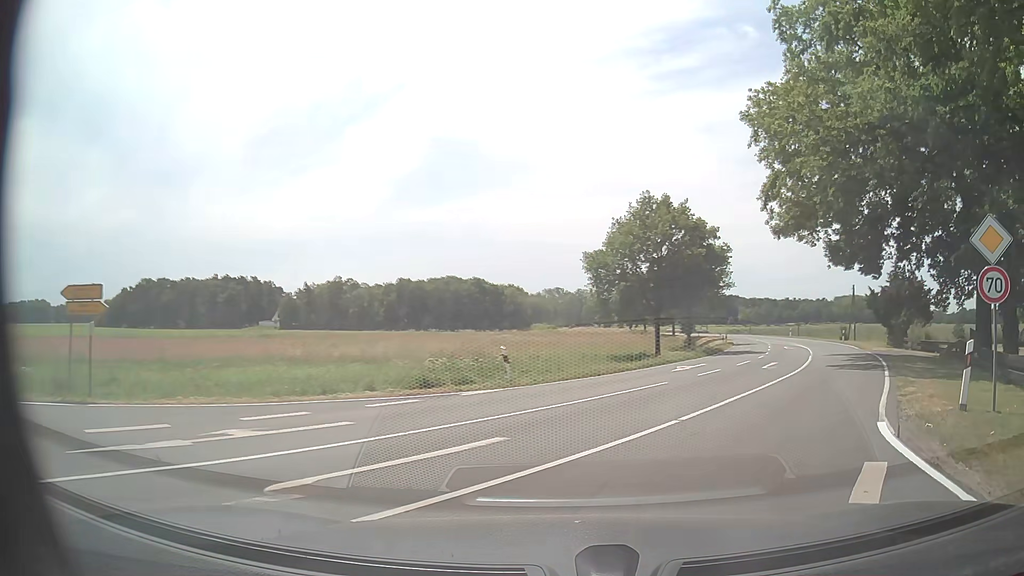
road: secondary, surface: asphalt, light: Day
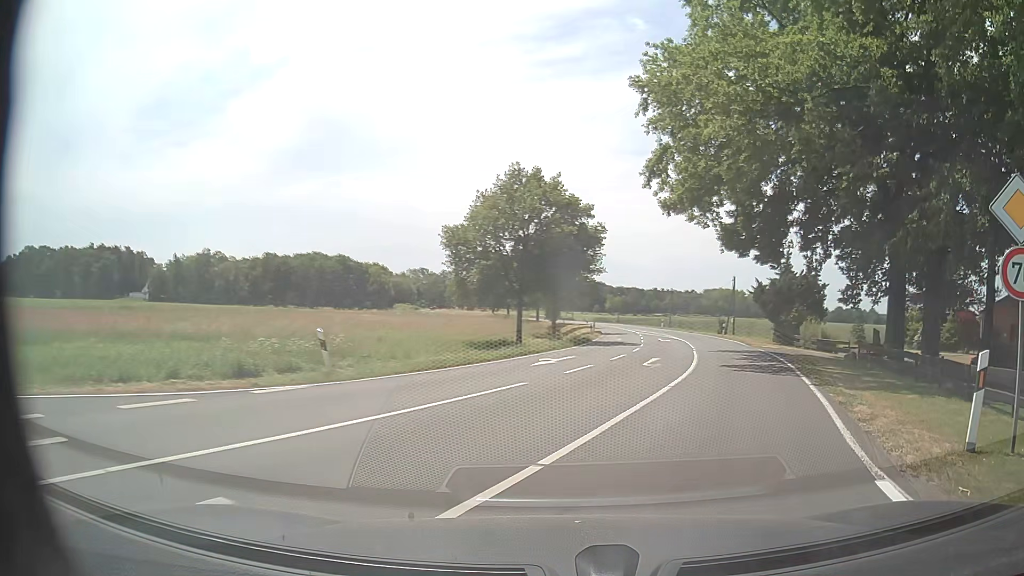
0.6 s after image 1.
(+0.4, +4.2) m; +13°
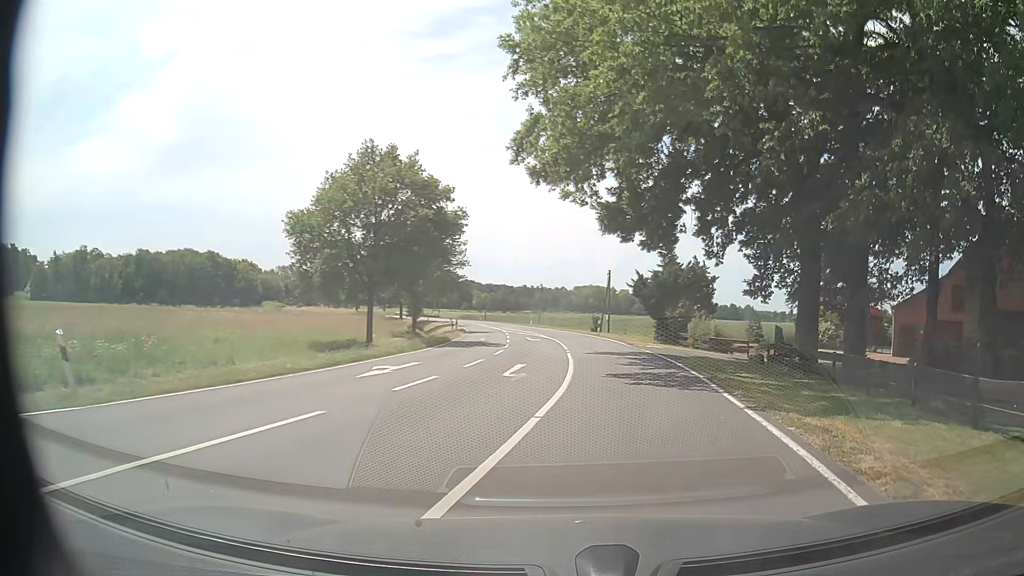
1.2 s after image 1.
(+0.5, +4.9) m; +11°
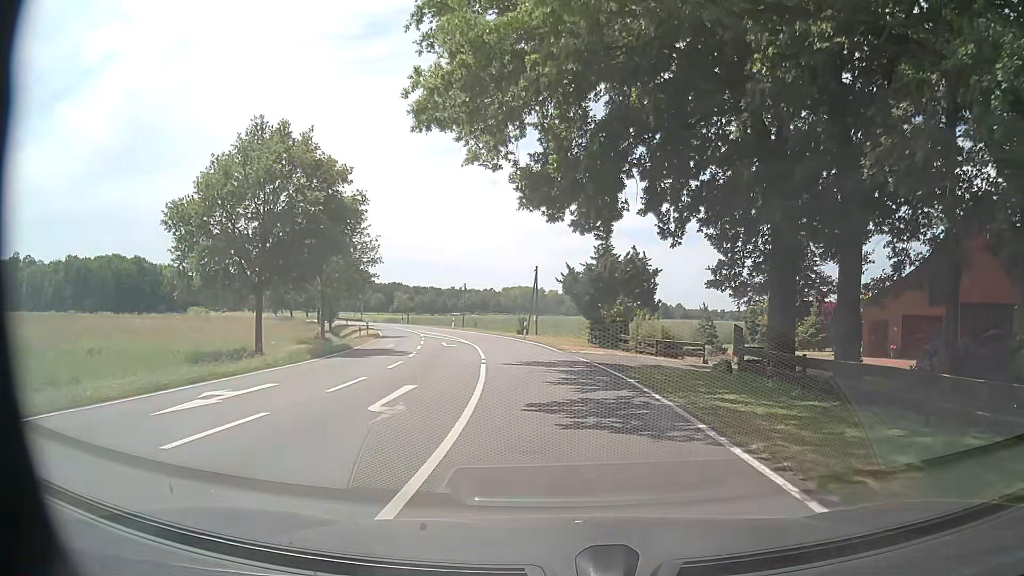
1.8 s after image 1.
(+0.4, +5.7) m; +6°
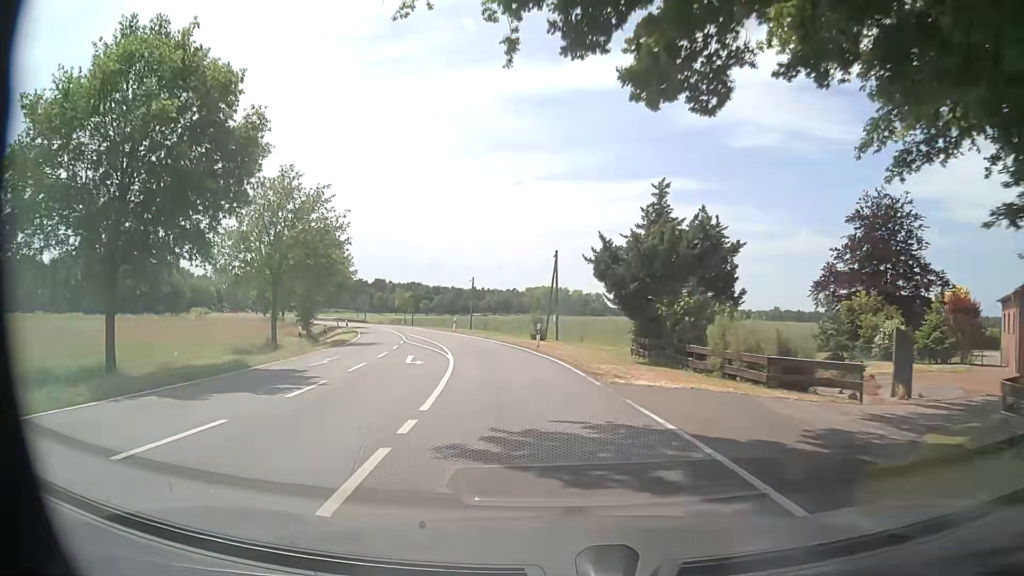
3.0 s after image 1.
(-0.3, +13.4) m; -3°
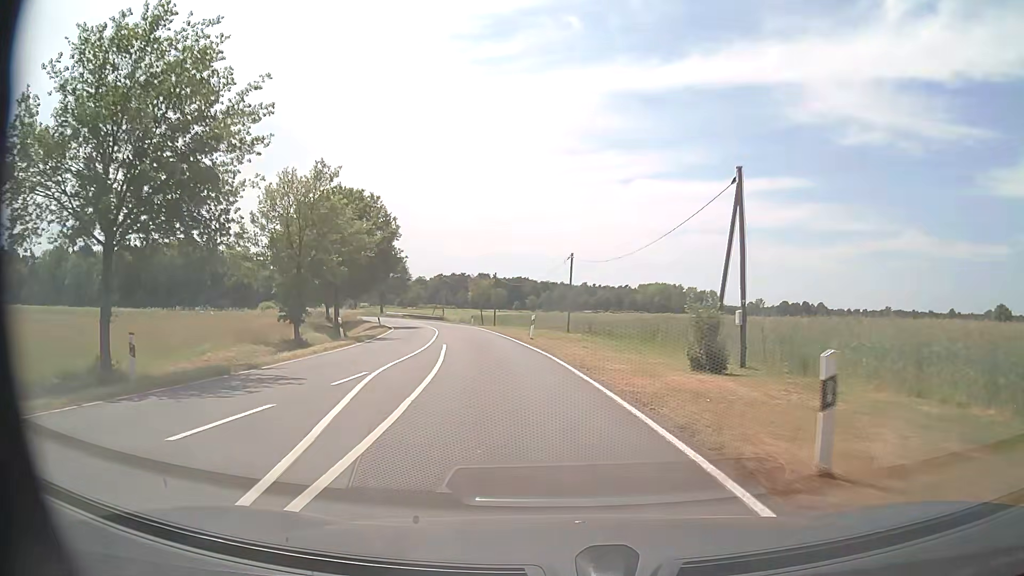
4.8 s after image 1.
(-1.6, +24.1) m; -9°
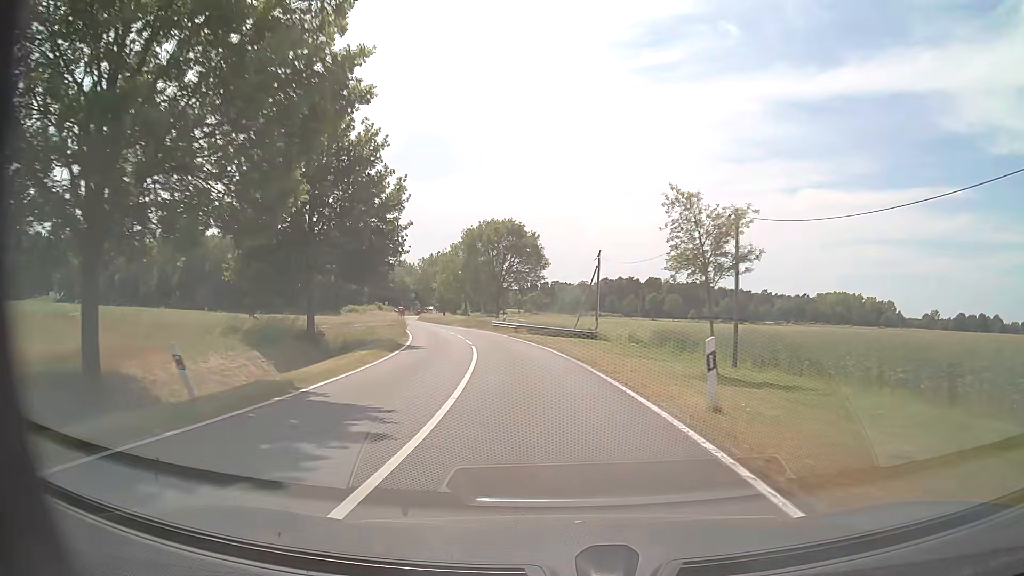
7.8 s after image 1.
(-6.7, +46.3) m; -14°
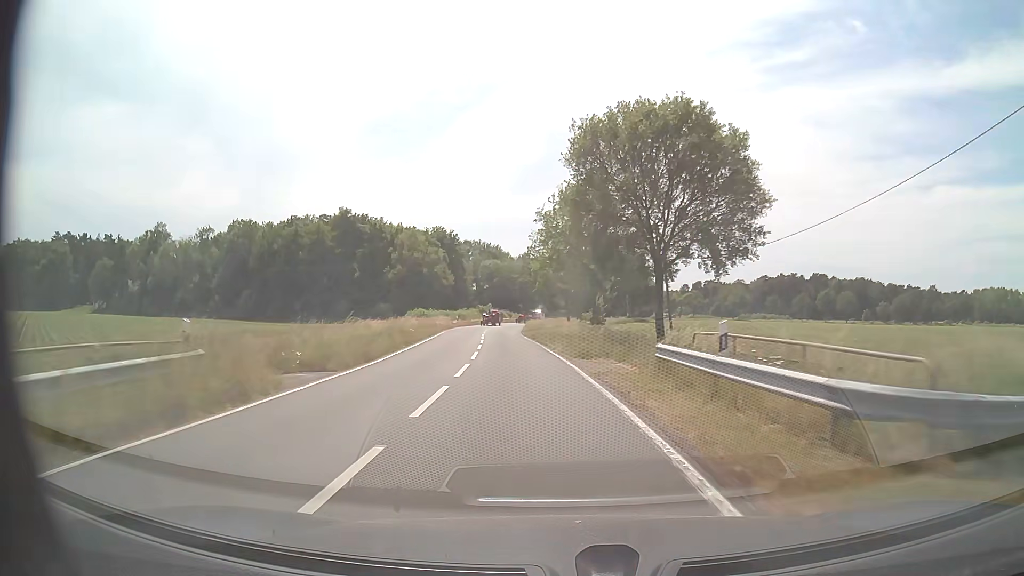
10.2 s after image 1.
(-4.0, +40.8) m; -12°
(0, +10) (-1, +20) (-2, +30) (-3, +40) (-4, +50) (-4, +60) (-4, +70) (-4, +80) (-4, +90) (-2, +100) m
